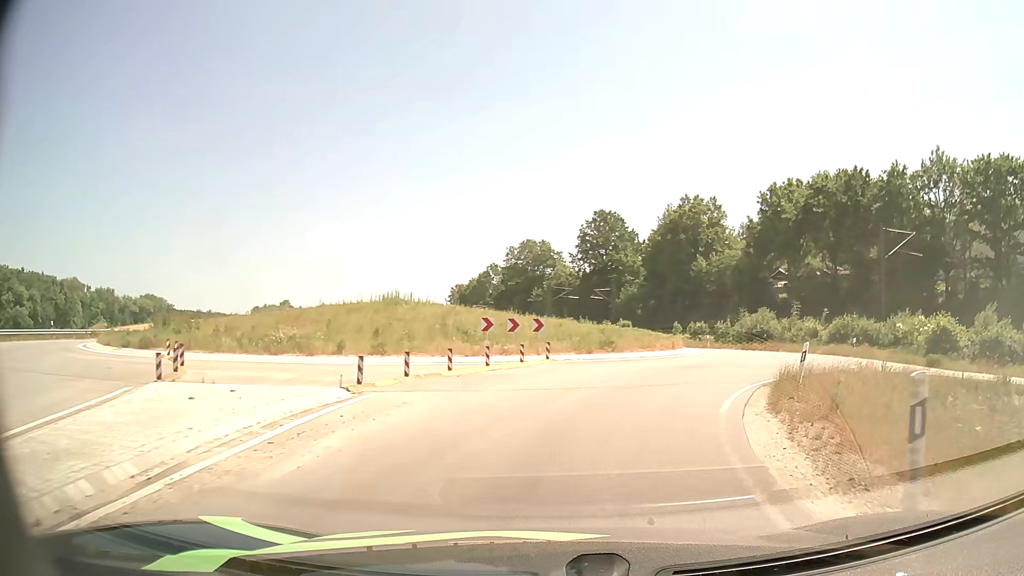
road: primary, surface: asphalt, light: Day
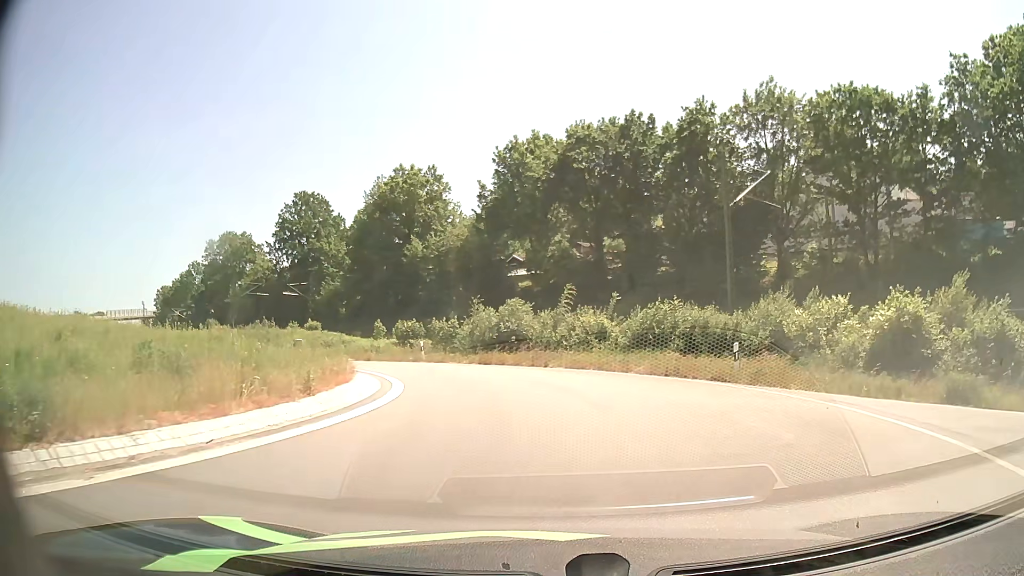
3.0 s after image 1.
(+4.4, +19.6) m; +24°
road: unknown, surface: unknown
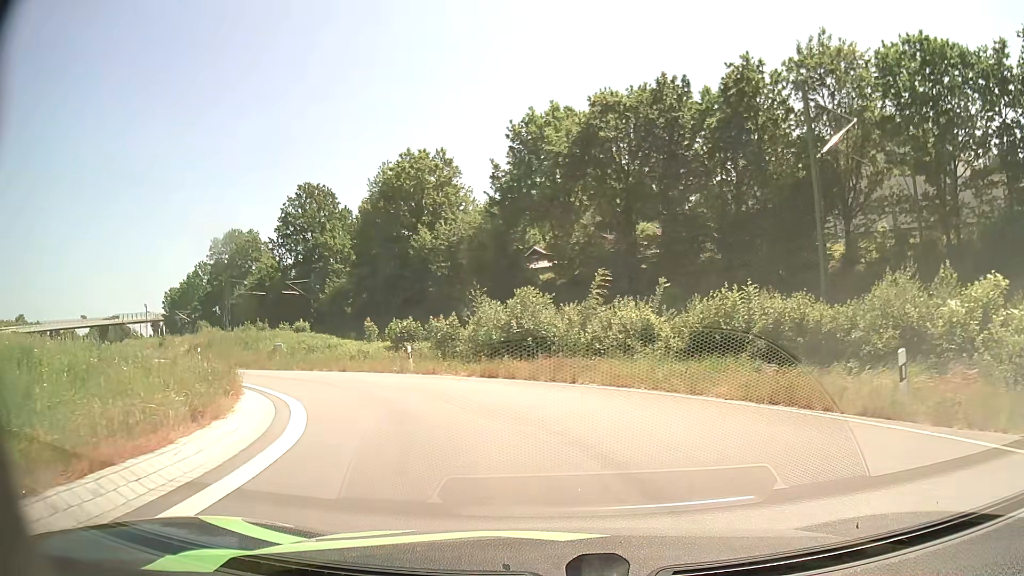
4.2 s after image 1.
(0.0, +7.9) m; -2°
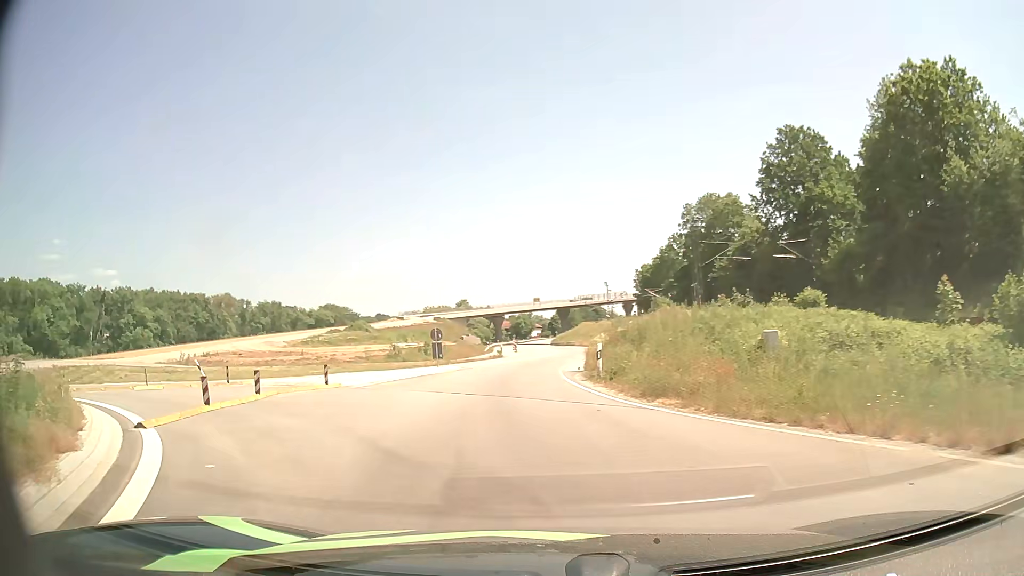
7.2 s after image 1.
(-6.8, +19.2) m; -42°
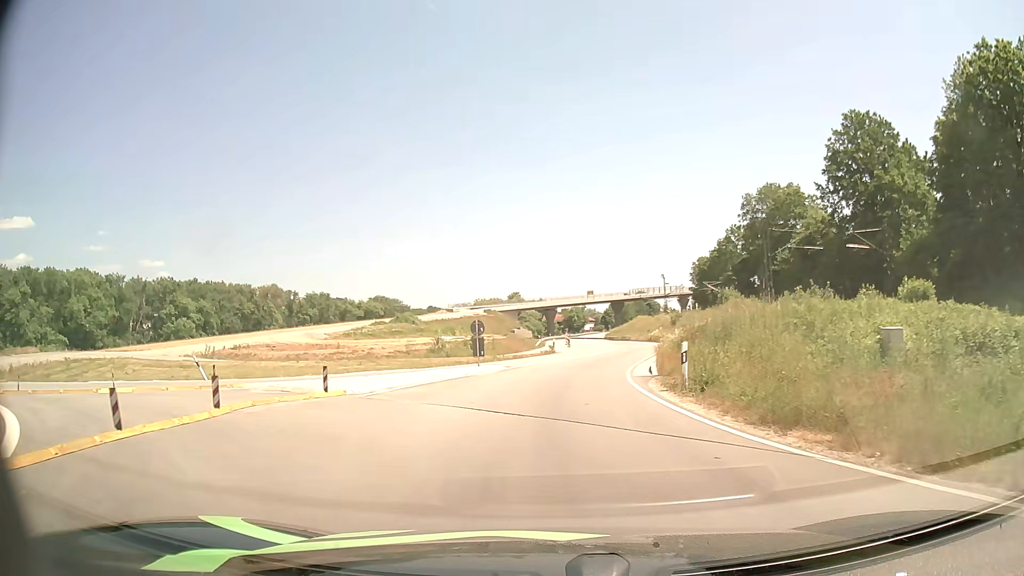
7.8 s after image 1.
(-0.2, +4.7) m; -5°
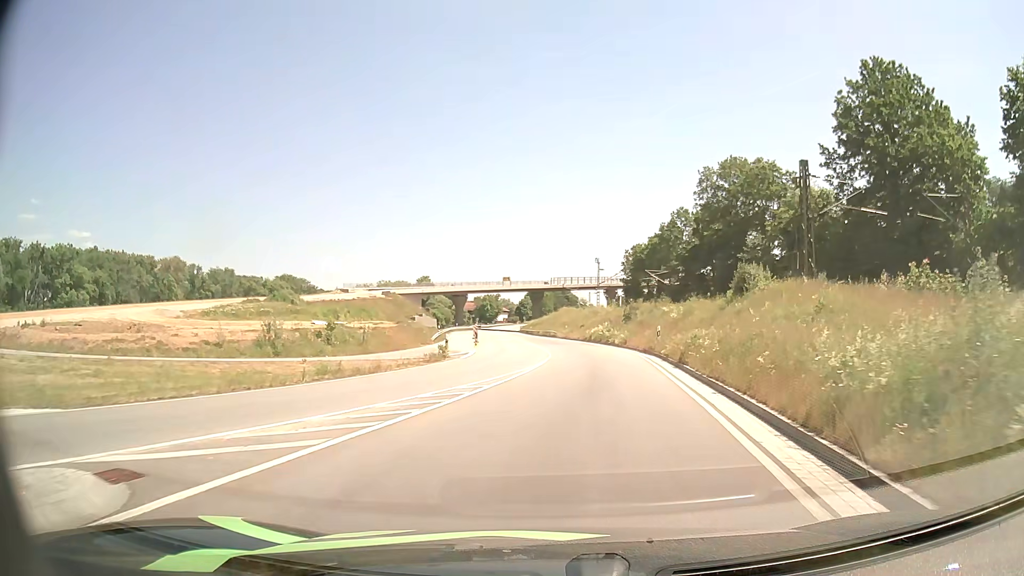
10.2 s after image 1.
(+0.8, +21.7) m; +8°
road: primary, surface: asphalt
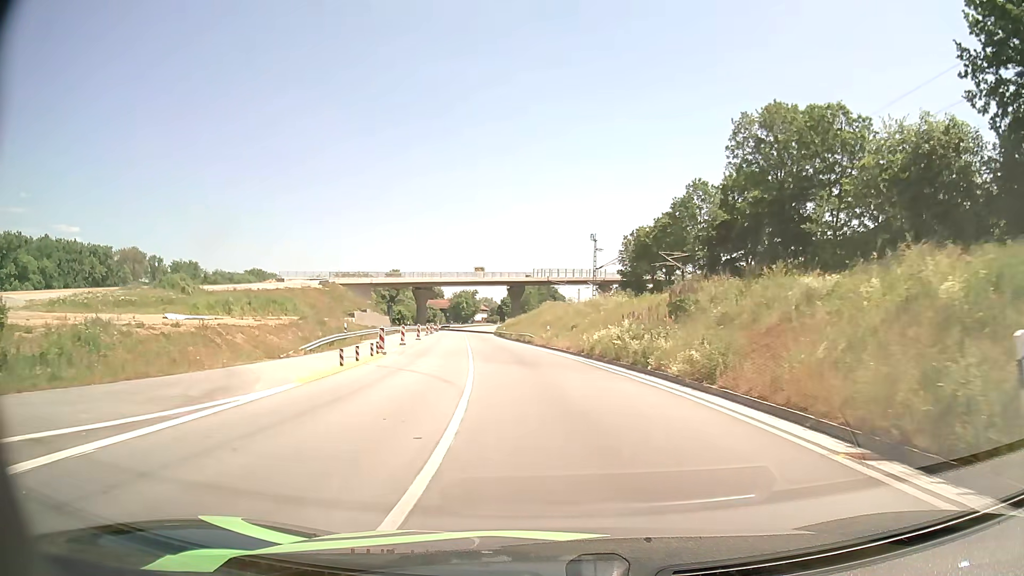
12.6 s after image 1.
(+1.0, +27.3) m; +2°
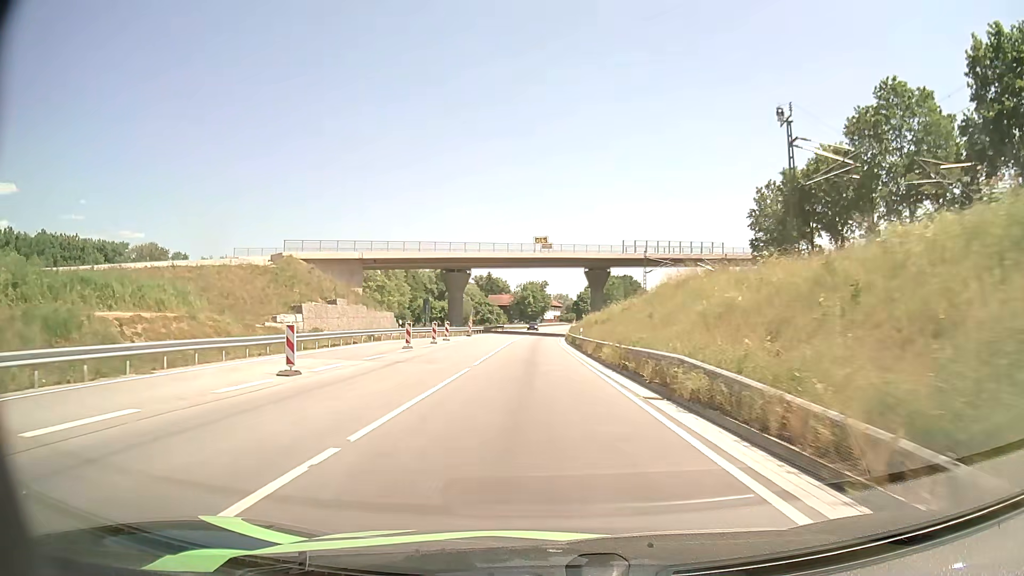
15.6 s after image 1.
(-2.9, +42.3) m; -7°
(0, +10) (0, +20) (-1, +30) (-1, +40) (-1, +50) (-1, +60) (-1, +70) (-1, +80) (0, +90) (0, +100) m
